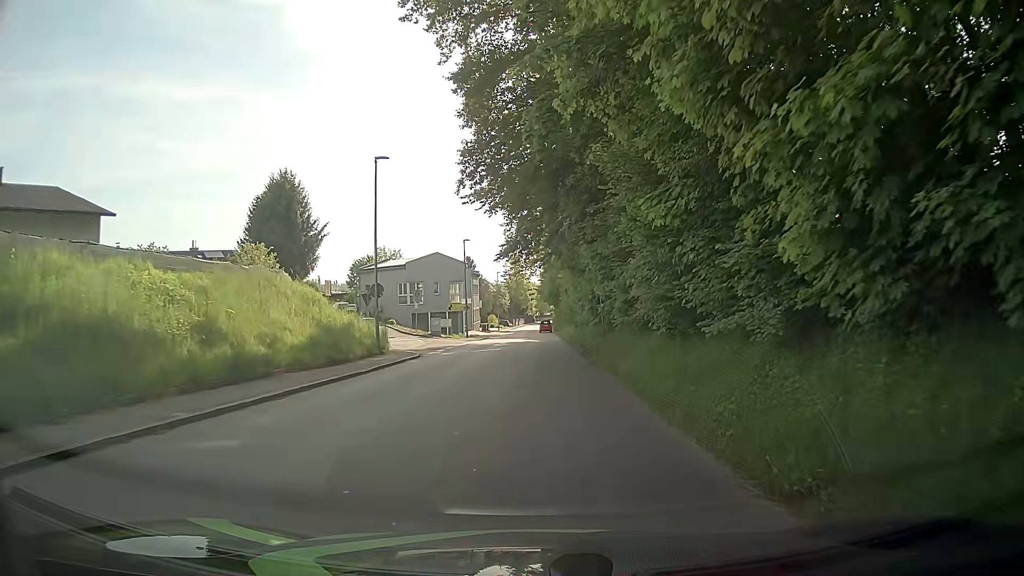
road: tertiary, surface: asphalt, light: Day
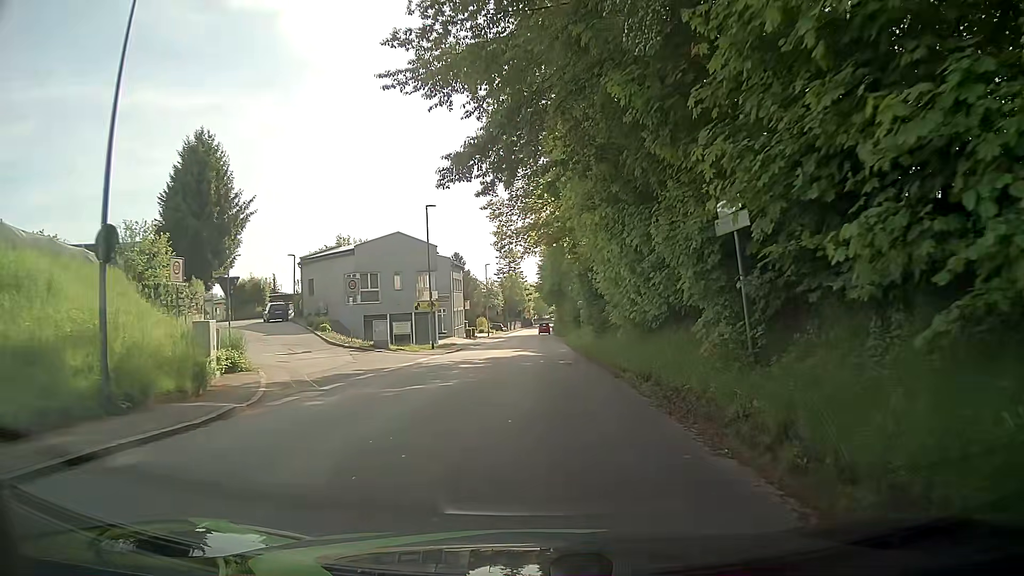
(+0.1, +18.1) m; +1°
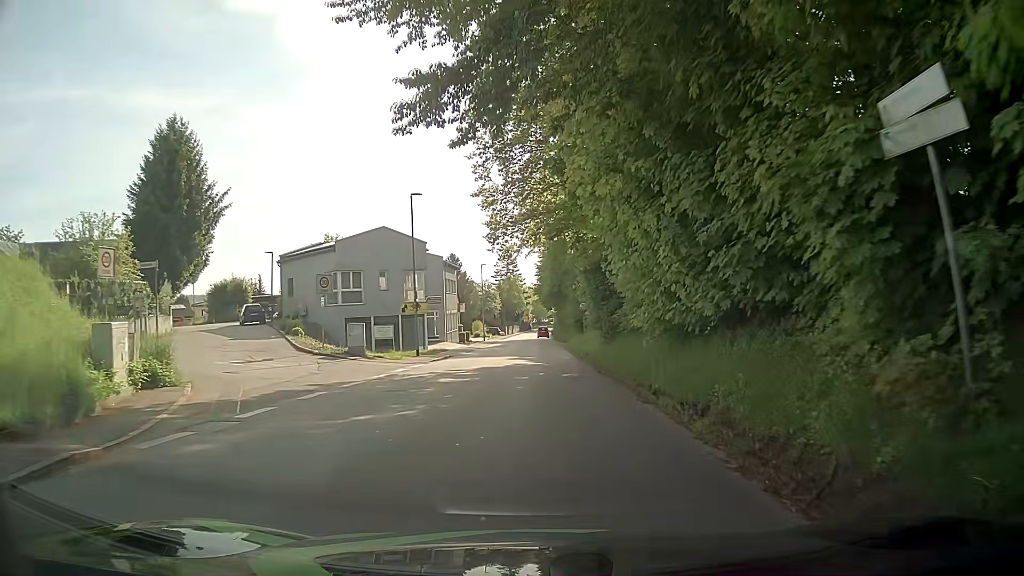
(0.0, +4.5) m; 0°
